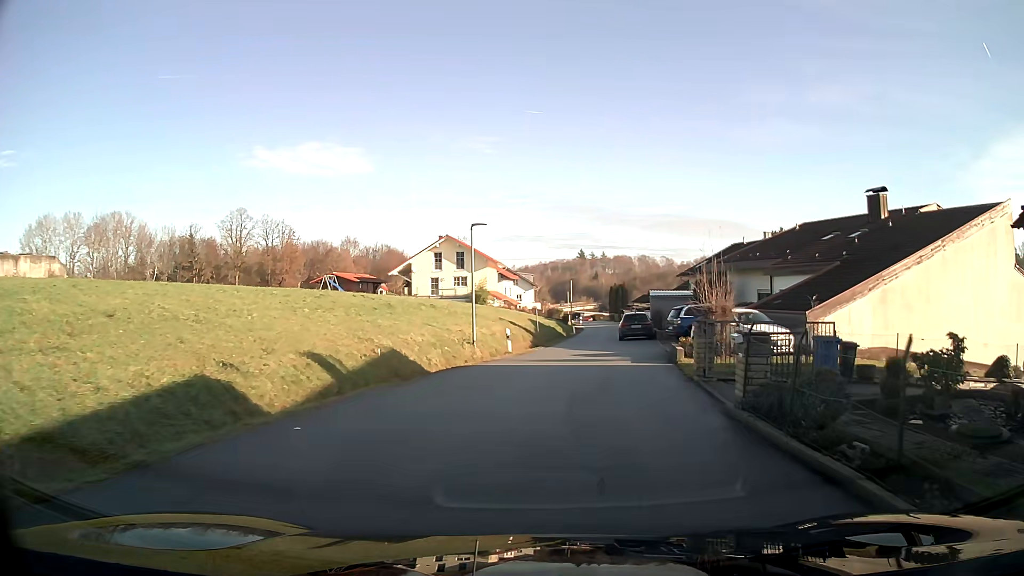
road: residential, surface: asphalt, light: Day
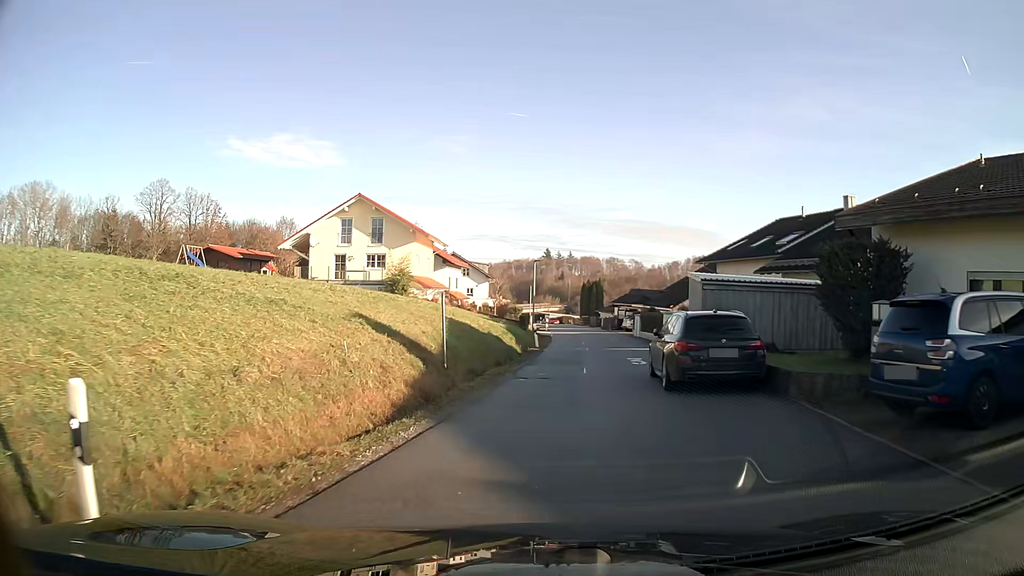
(+0.8, +23.4) m; +2°
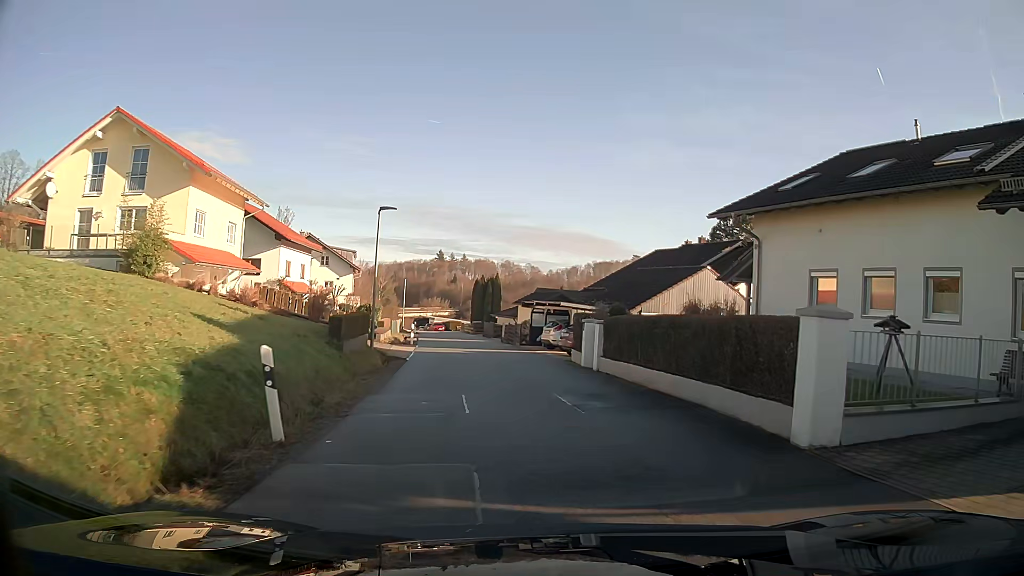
(+1.8, +23.0) m; +8°
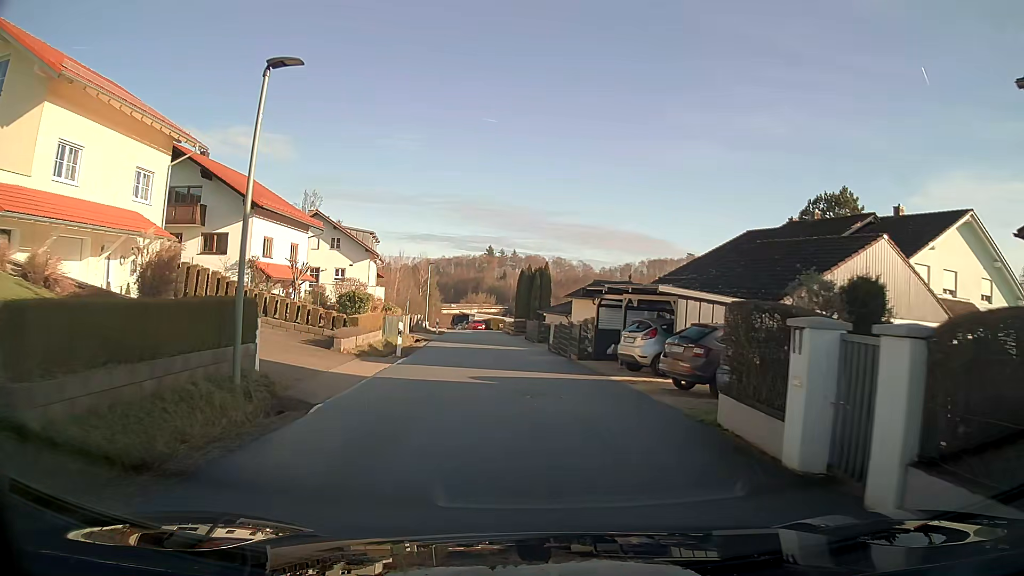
(-0.5, +13.8) m; -4°
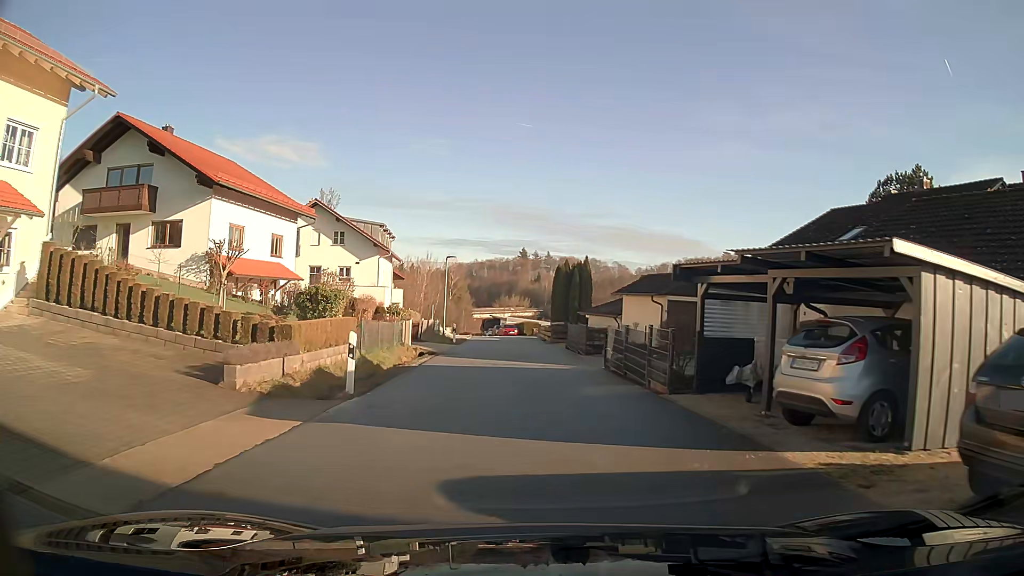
(-0.2, +9.3) m; -2°
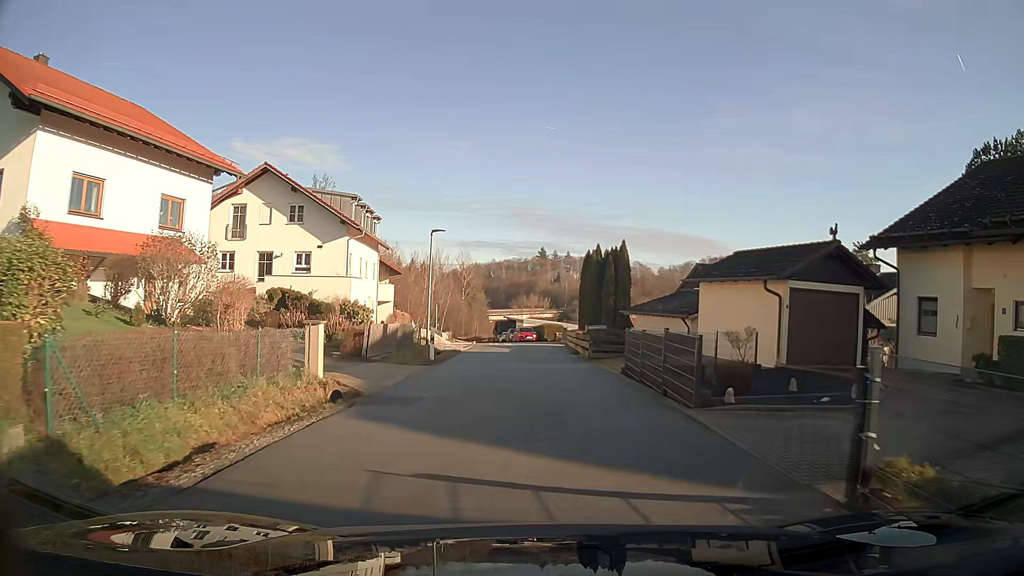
(-0.2, +13.9) m; -1°
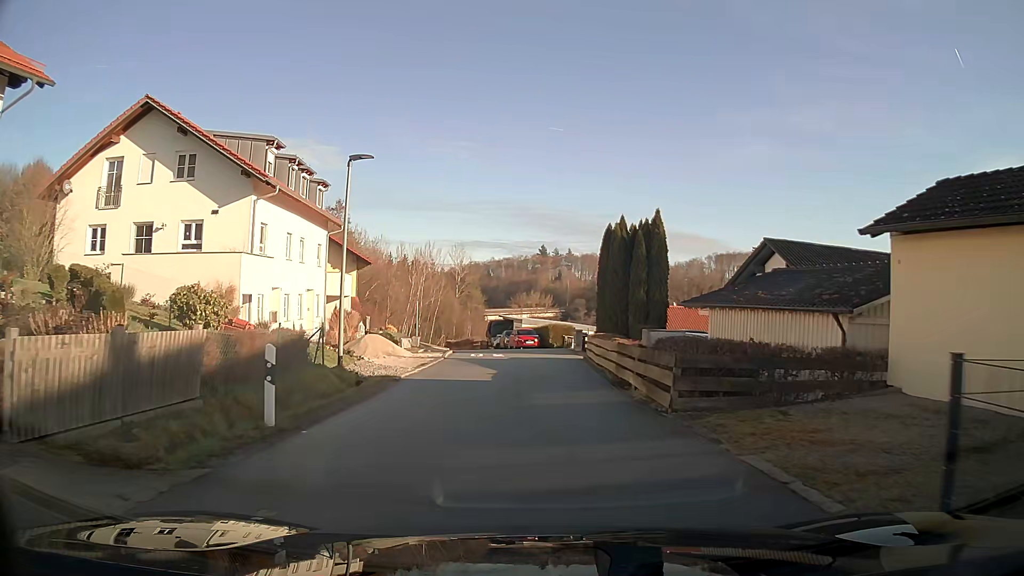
(0.0, +13.9) m; 0°
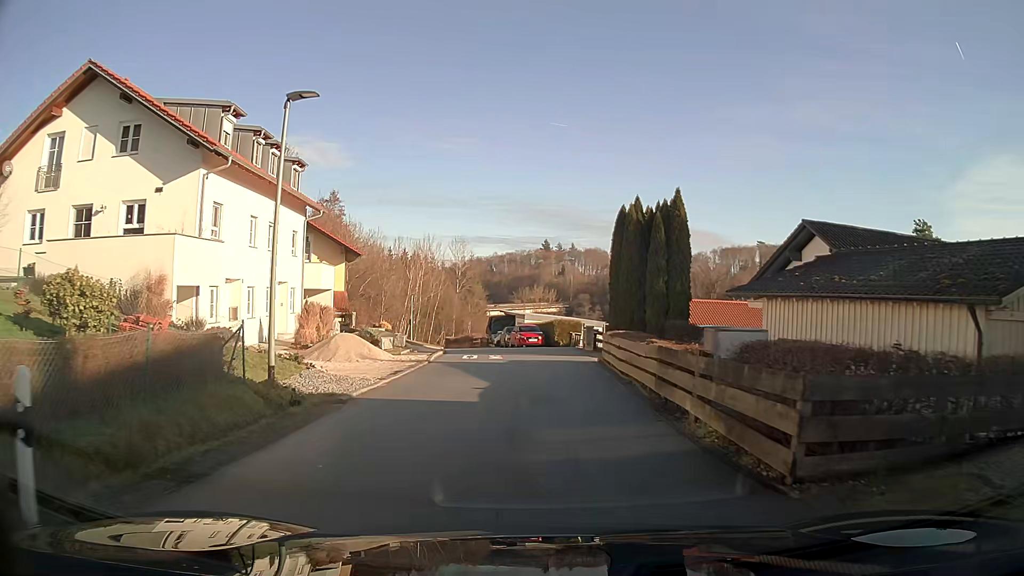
(0.0, +4.6) m; 0°
(0, +10) (0, +20) (-2, +30) (-4, +40) (-5, +50) (-7, +59) (-9, +69) (-12, +79) (-15, +88) (-16, +98) m
